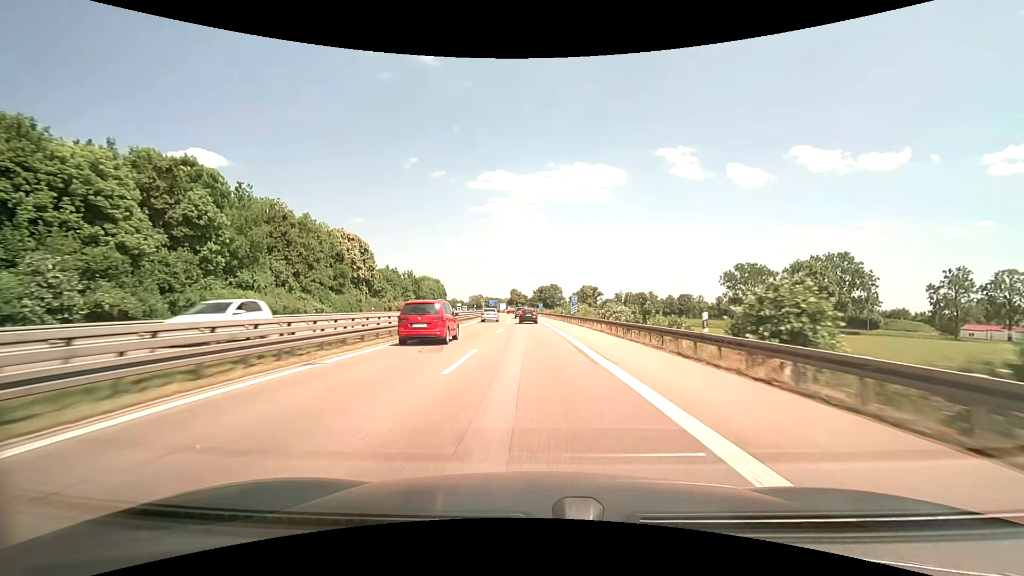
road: motorway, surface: asphalt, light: Day
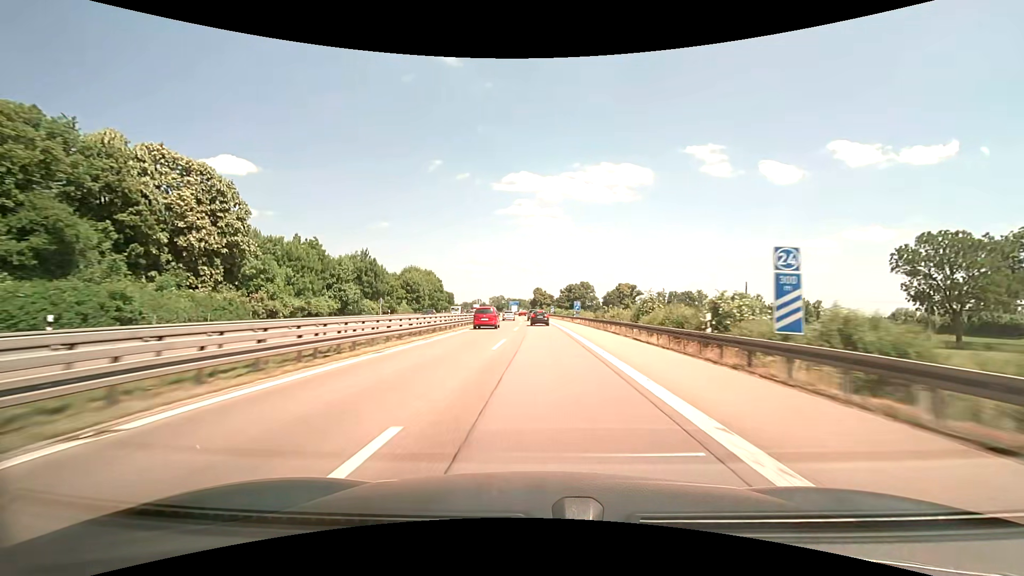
(-1.1, +46.8) m; -3°
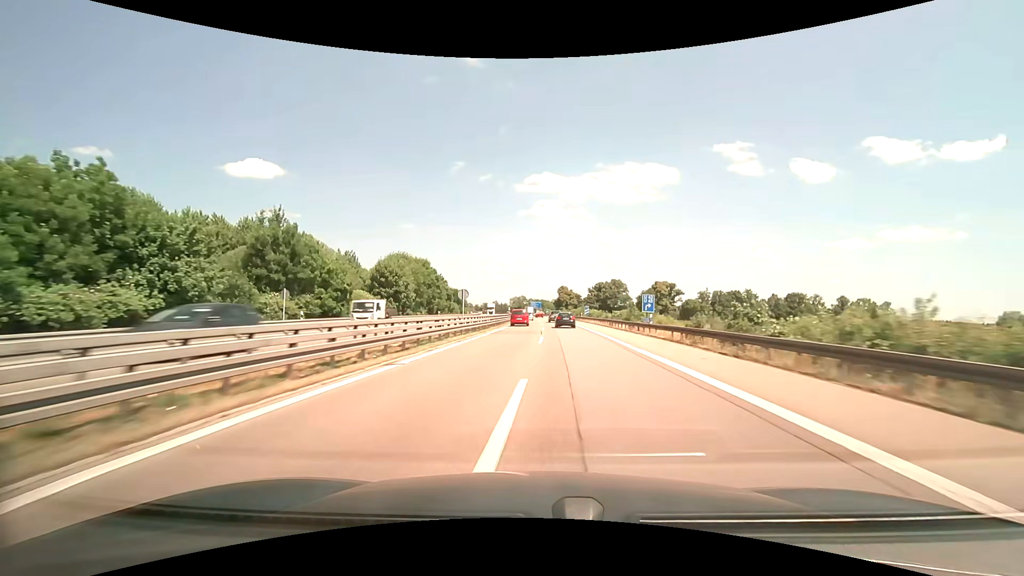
(-0.4, +31.6) m; -1°
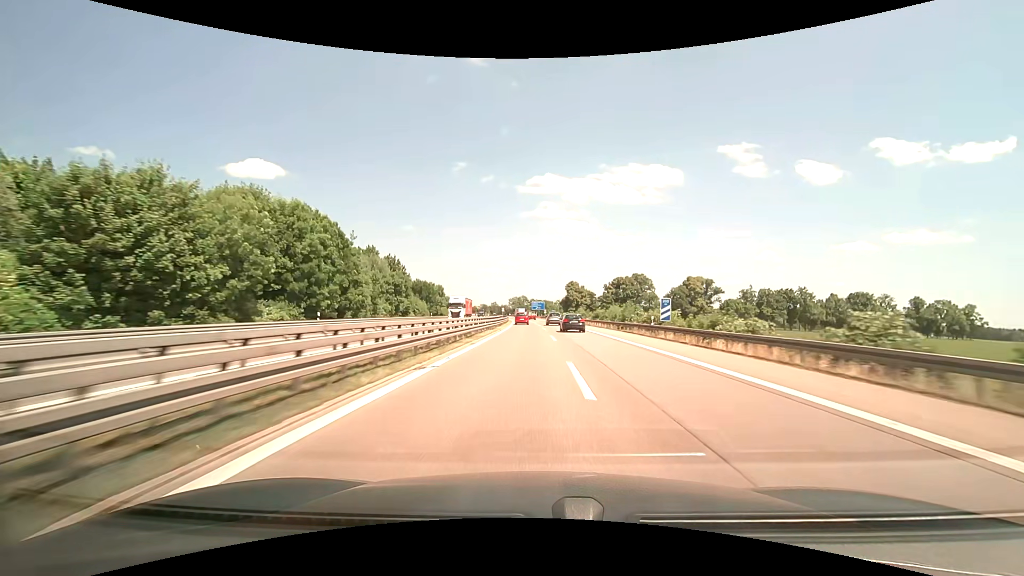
(-0.7, +50.5) m; -1°
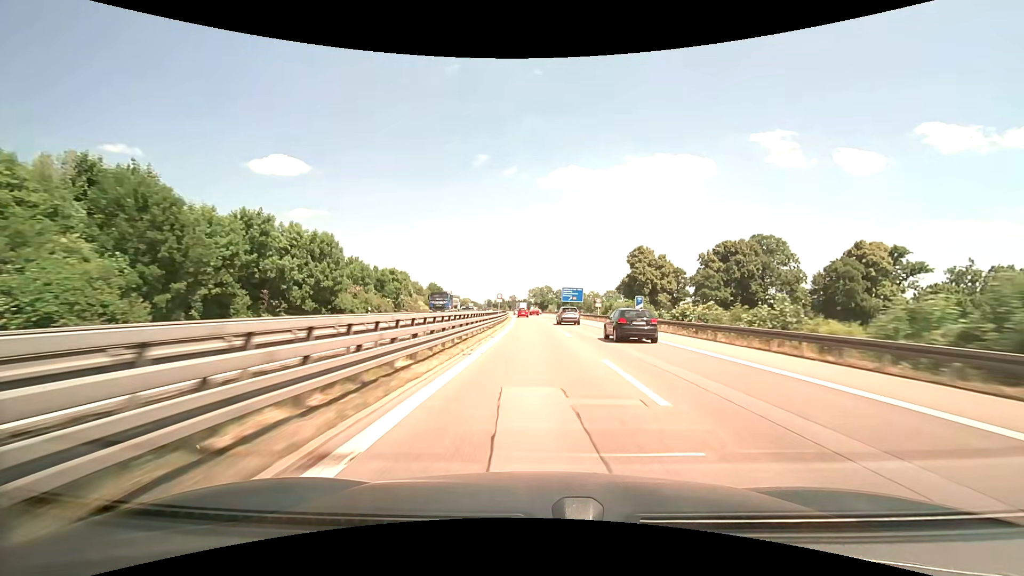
(-3.1, +90.1) m; -4°
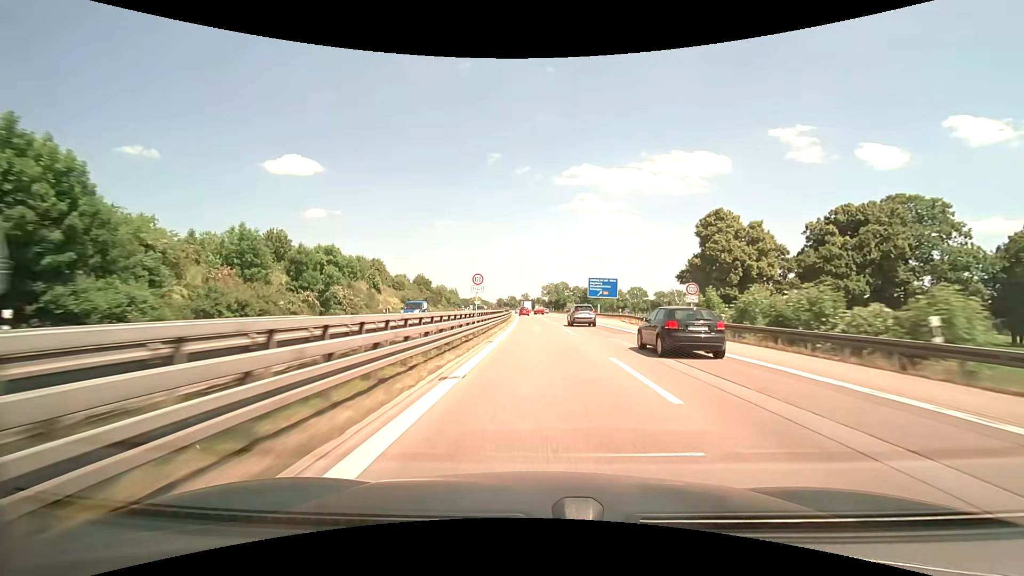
(-0.3, +35.7) m; -1°
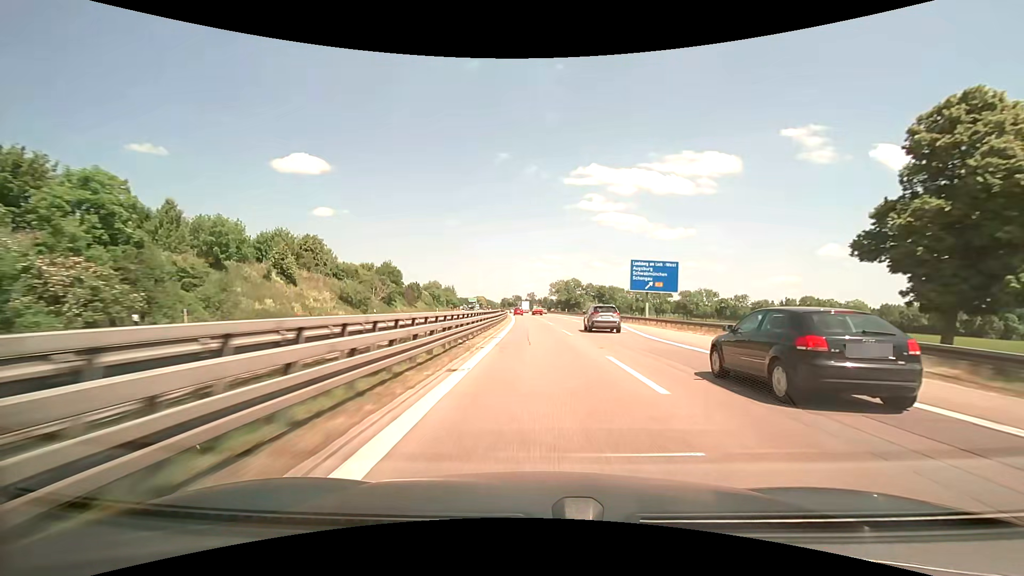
(-0.4, +35.3) m; -1°
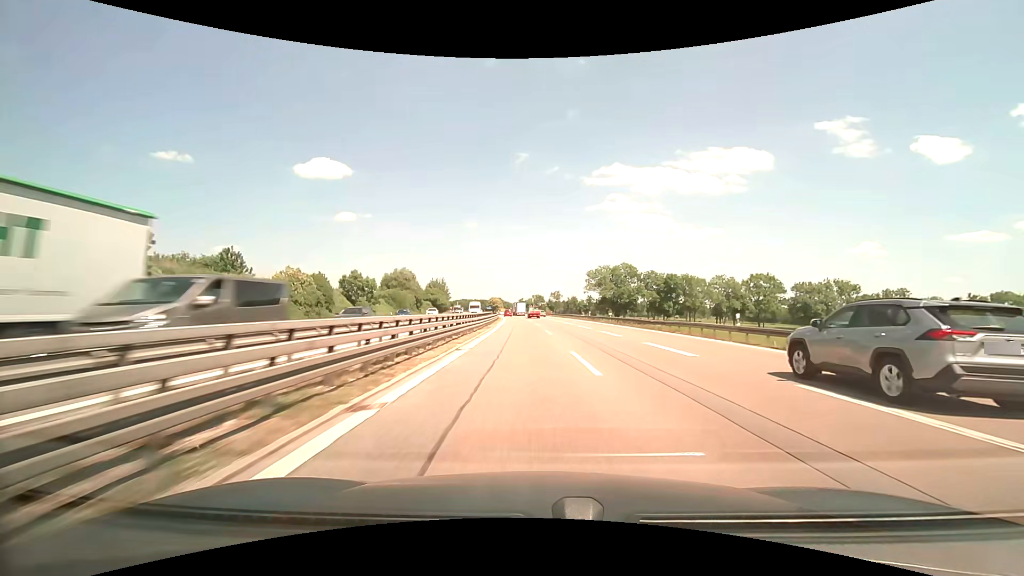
(-0.9, +87.2) m; -1°
(0, +10) (0, +20) (-1, +30) (-1, +40) (-2, +50) (-2, +60) (-3, +70) (-4, +80) (-5, +90) (-5, +100) m
